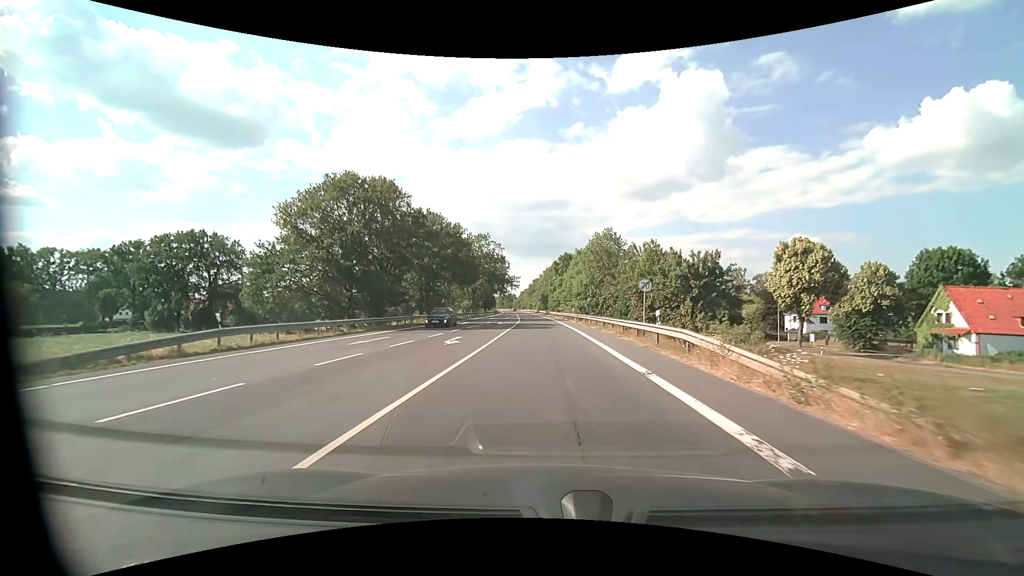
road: primary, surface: asphalt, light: Day
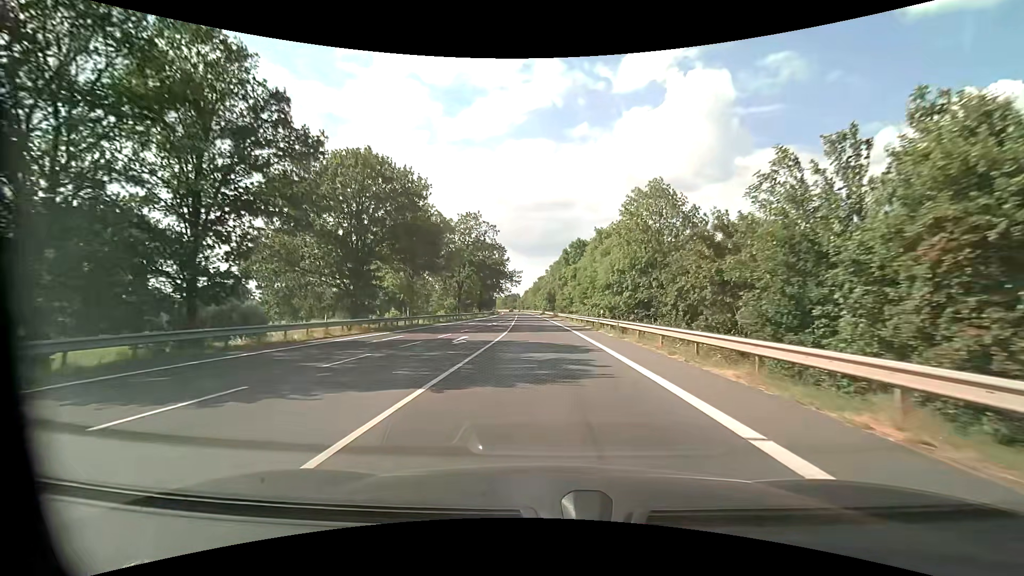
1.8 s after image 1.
(-0.1, +24.8) m; -1°
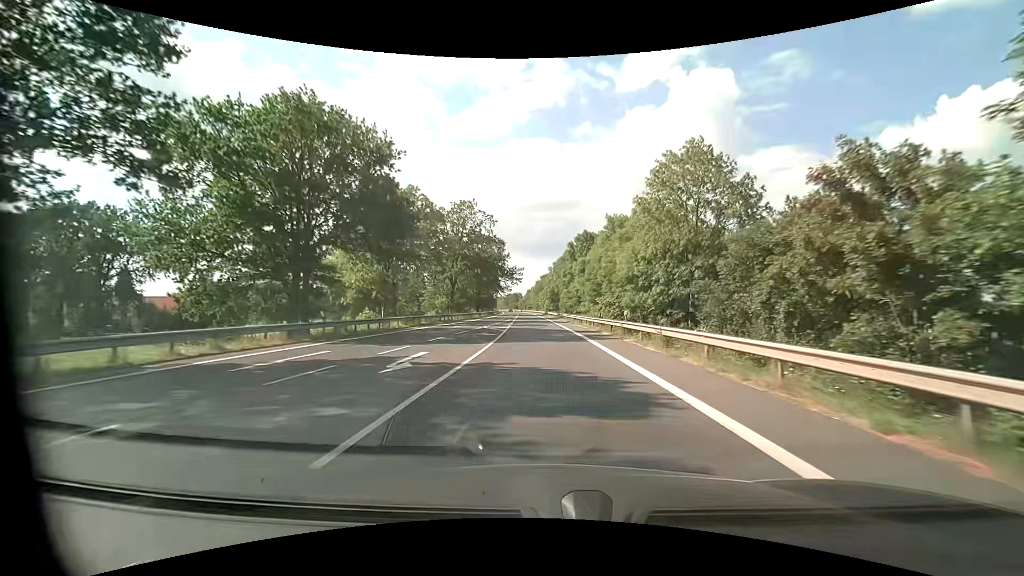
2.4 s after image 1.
(0.0, +9.1) m; 0°
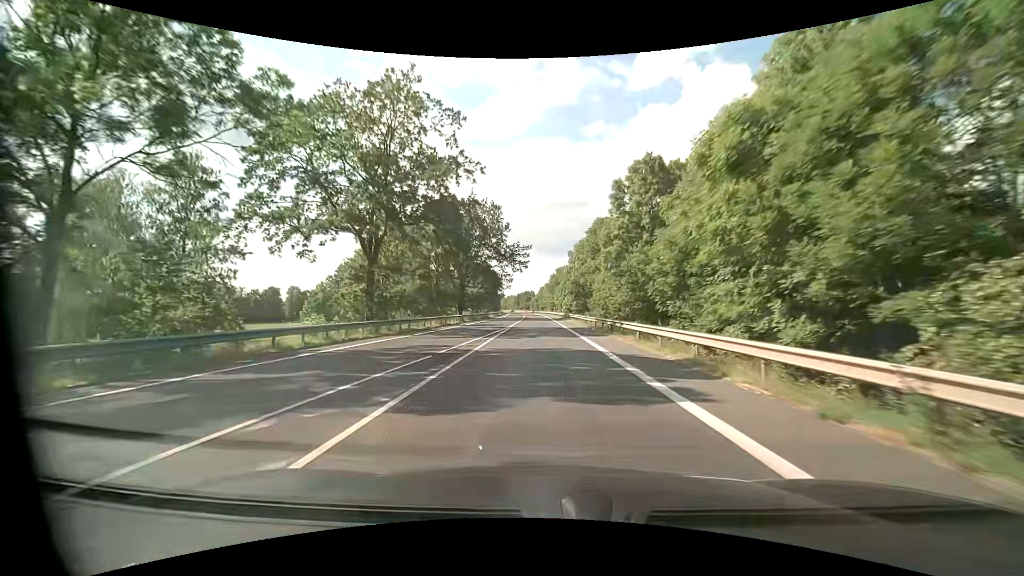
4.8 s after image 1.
(-0.7, +40.4) m; -2°
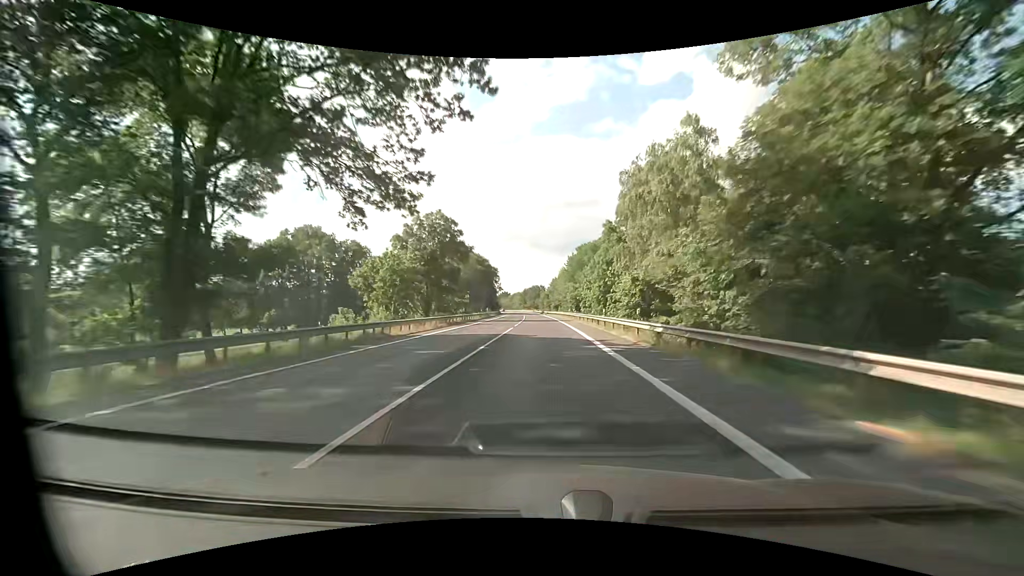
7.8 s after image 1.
(-0.9, +59.3) m; -1°
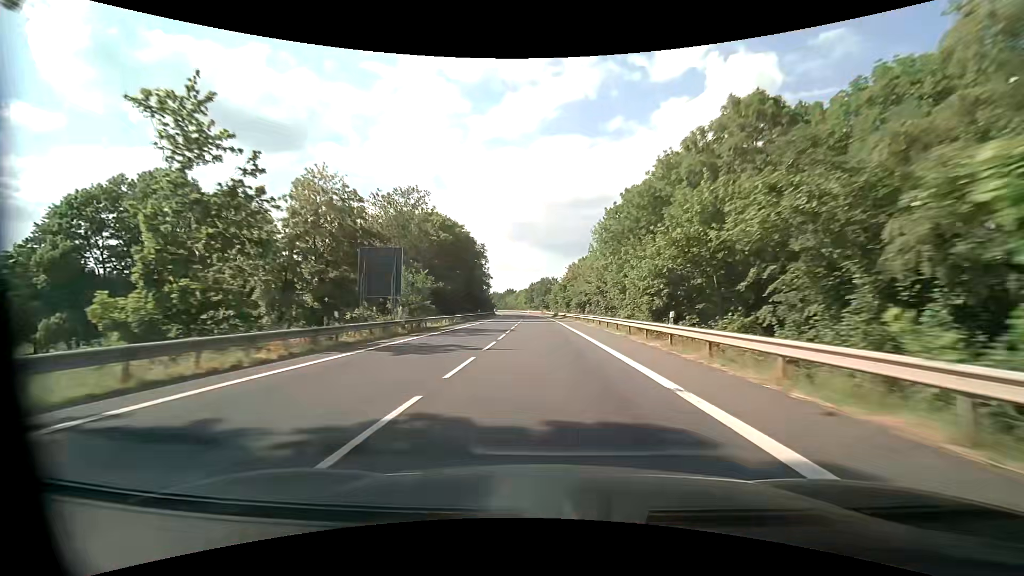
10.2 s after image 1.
(-0.6, +54.1) m; -1°
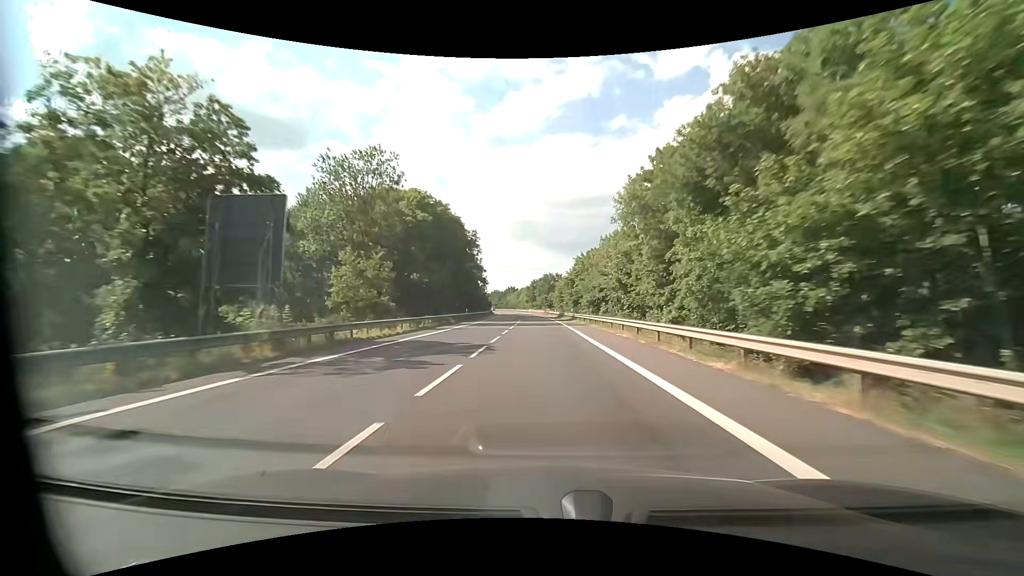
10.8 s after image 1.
(0.0, +14.4) m; 0°
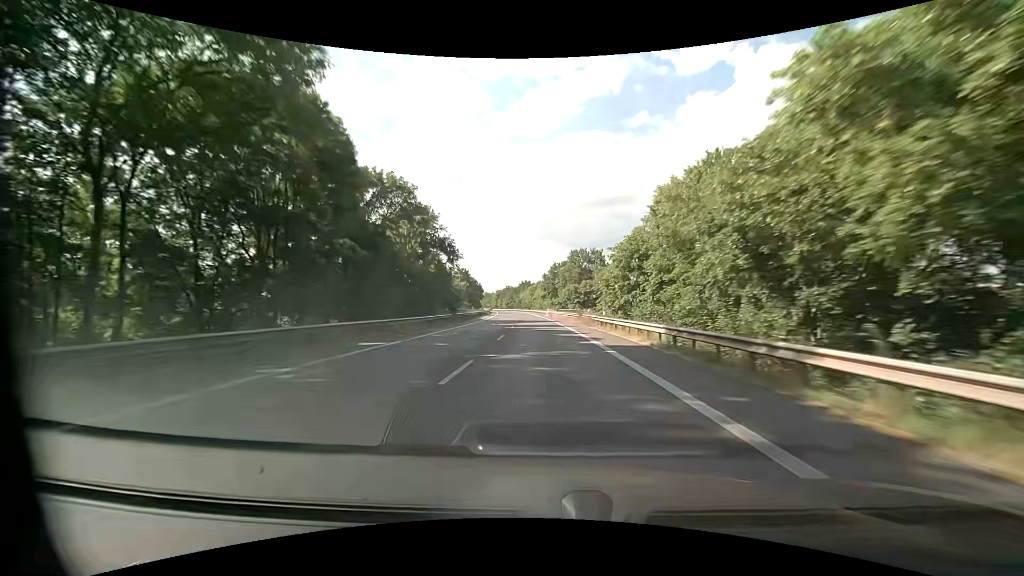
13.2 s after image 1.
(-1.2, +61.0) m; -2°
(0, +10) (0, +20) (0, +30) (-1, +40) (-1, +50) (-1, +60) (-2, +70) (-3, +80) (-3, +90) (-4, +100) m
